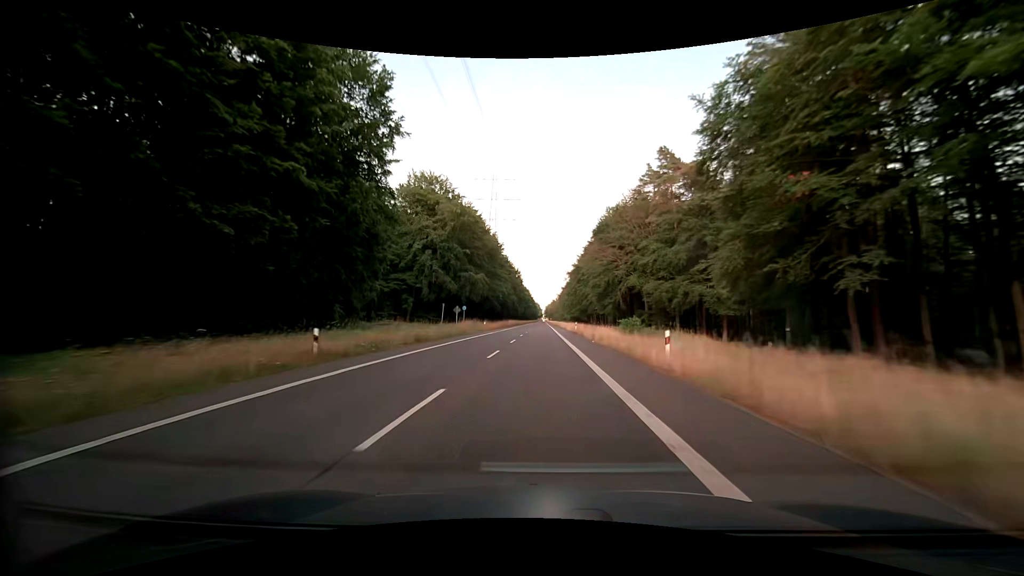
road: secondary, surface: asphalt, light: Day
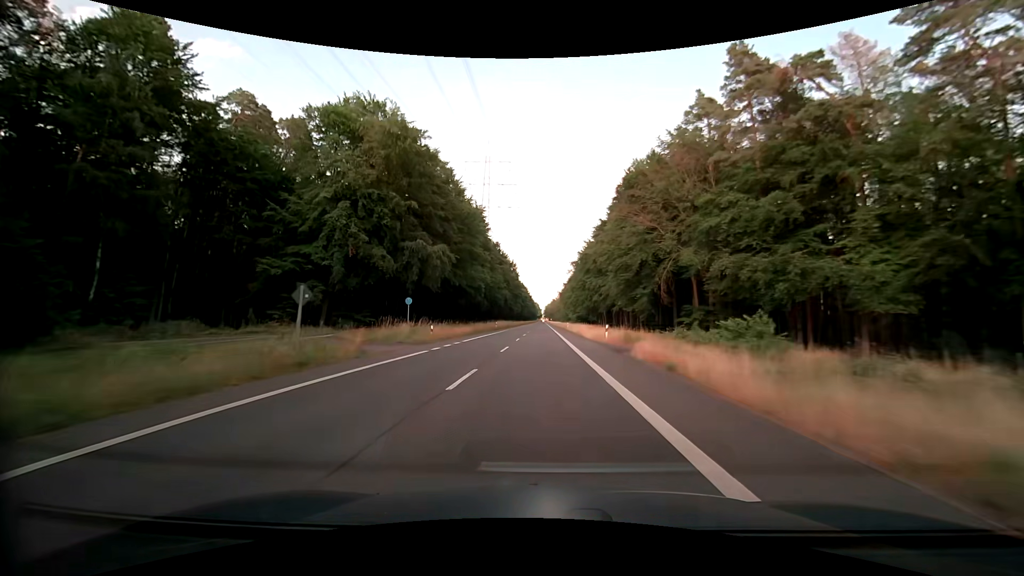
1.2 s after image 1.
(0.0, +31.5) m; 0°
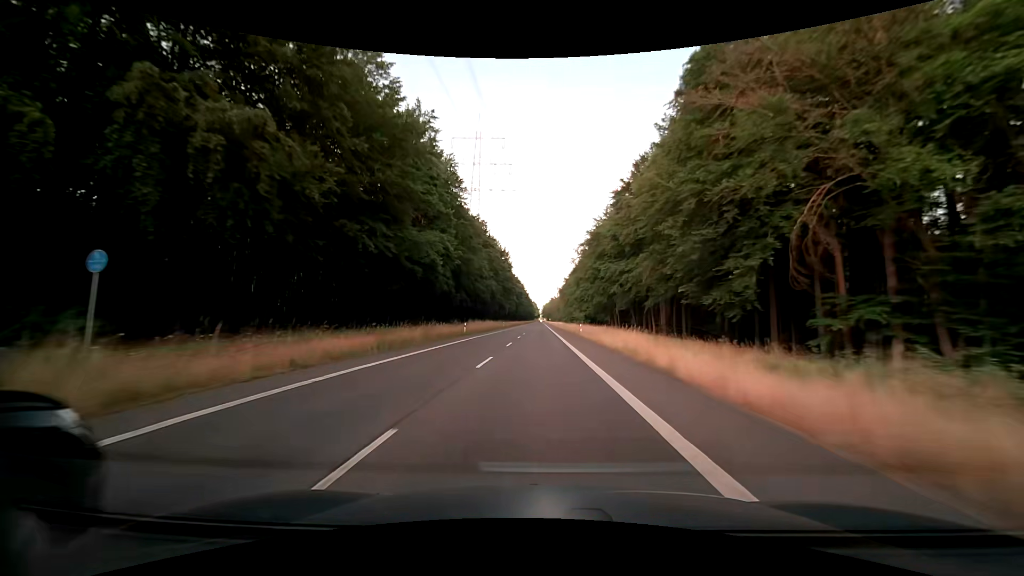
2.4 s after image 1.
(+0.1, +31.5) m; 0°
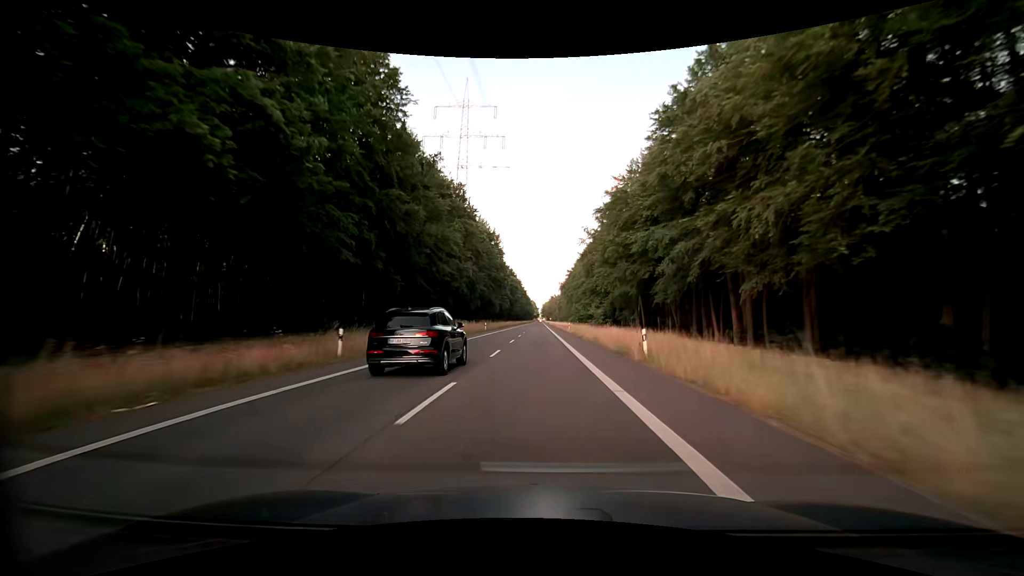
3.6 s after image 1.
(+0.1, +31.5) m; 0°
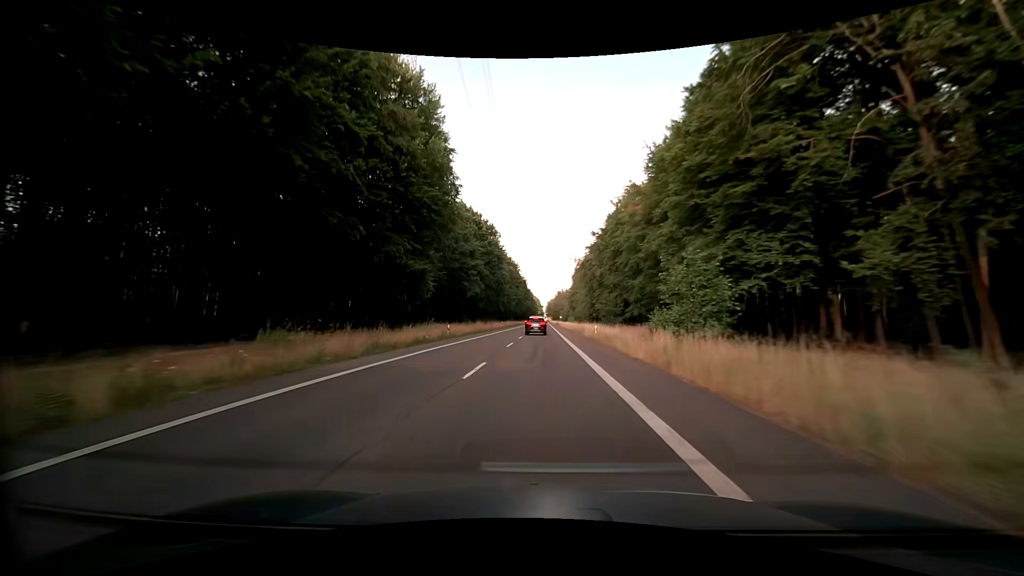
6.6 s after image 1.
(-0.3, +78.6) m; -1°
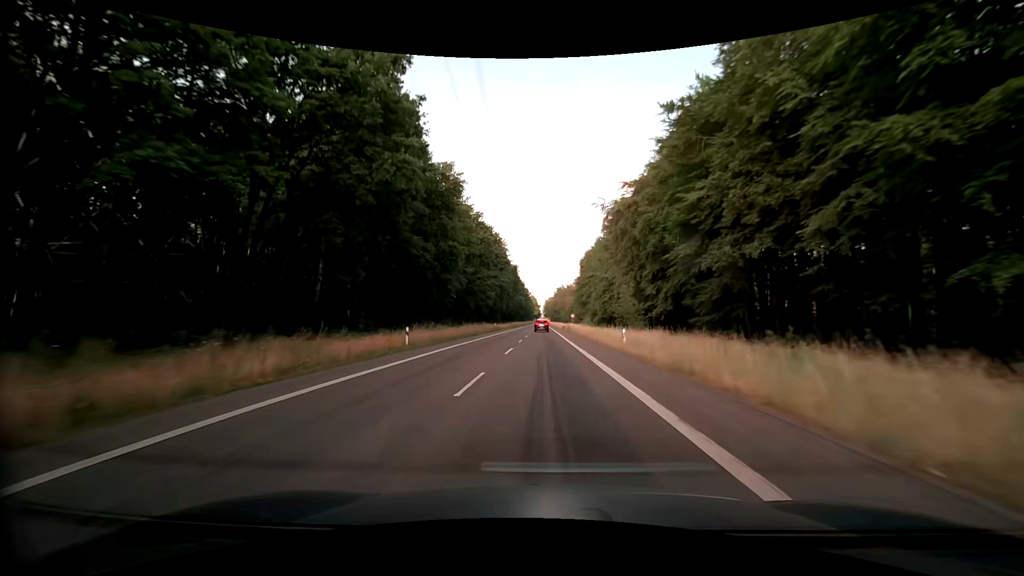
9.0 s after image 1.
(0.0, +62.8) m; 0°
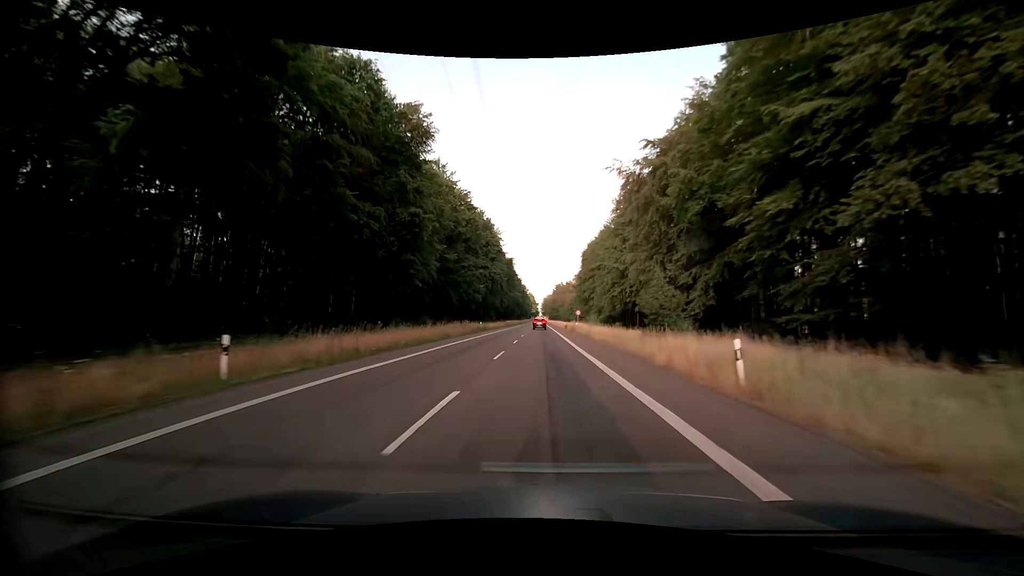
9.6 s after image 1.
(+0.1, +15.7) m; +1°
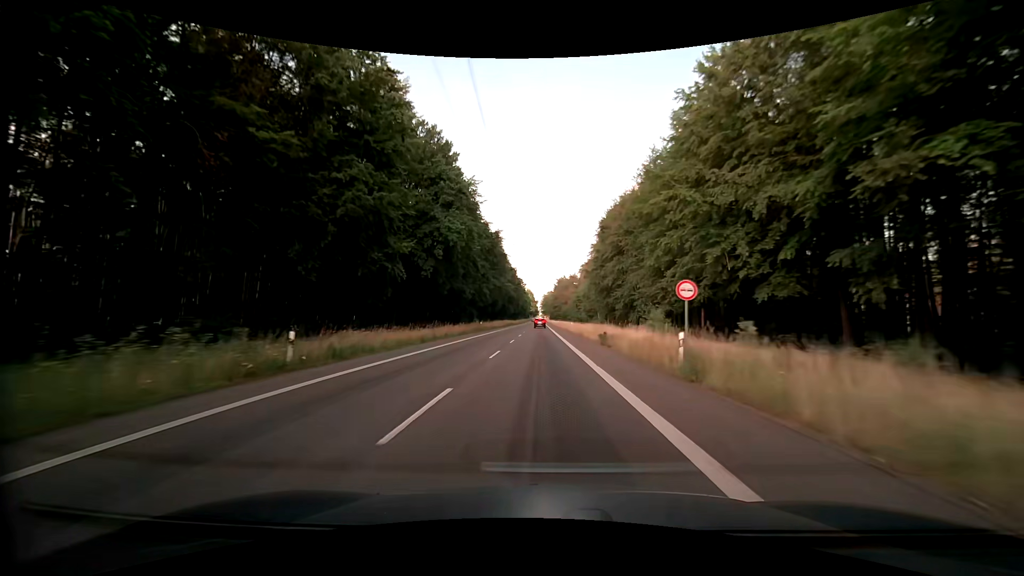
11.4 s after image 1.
(+0.1, +46.5) m; 0°
(0, +10) (0, +20) (0, +30) (0, +40) (0, +50) (0, +60) (0, +70) (0, +80) (0, +90) (-1, +100) m
